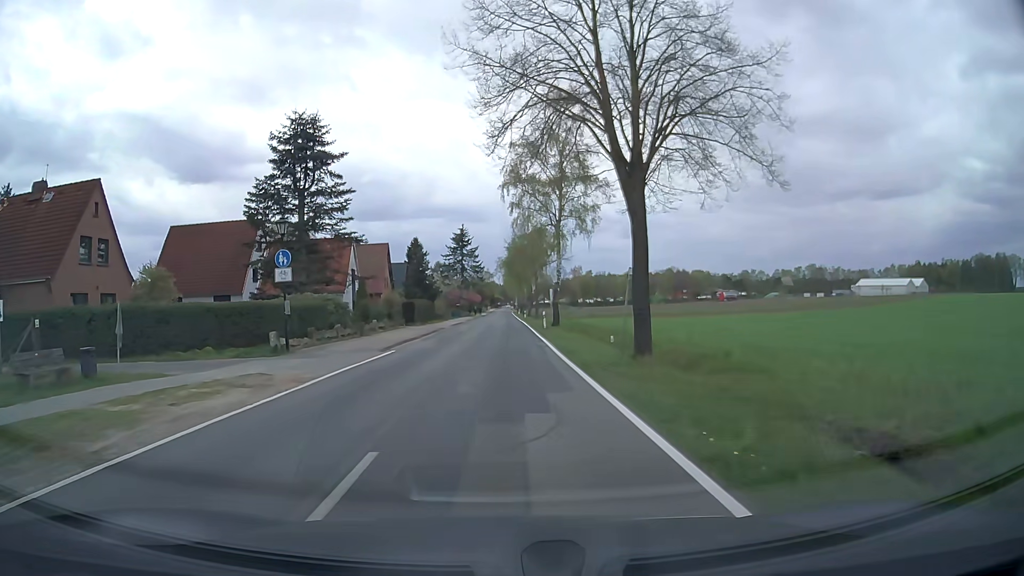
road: secondary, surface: asphalt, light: Day
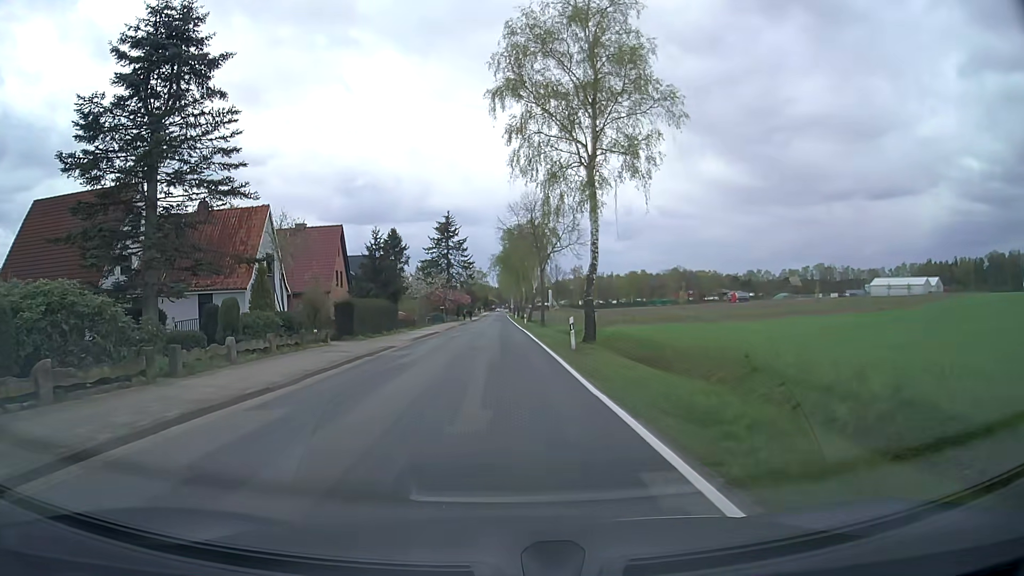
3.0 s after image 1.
(+0.1, +20.6) m; 0°
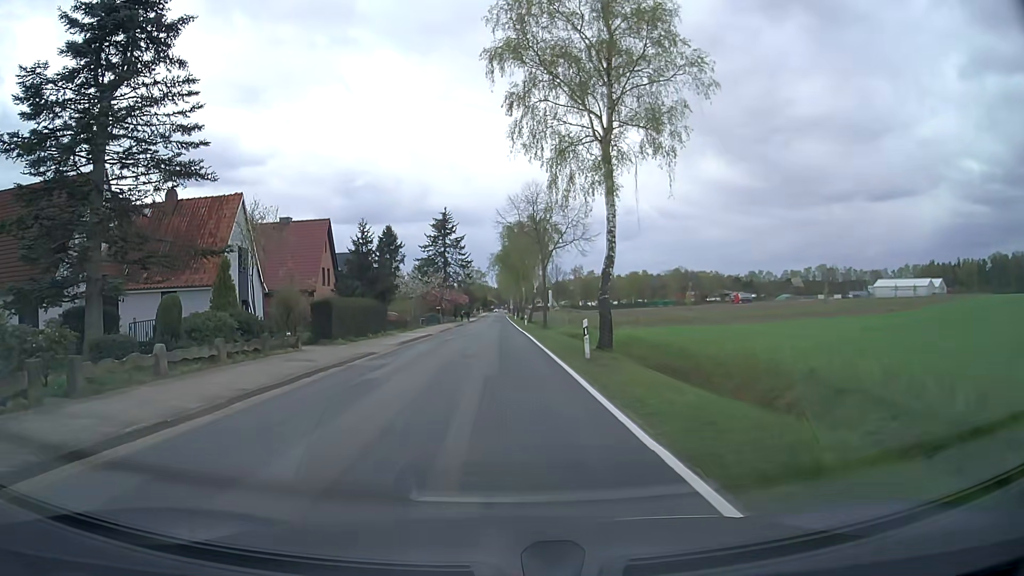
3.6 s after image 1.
(0.0, +4.2) m; 0°
